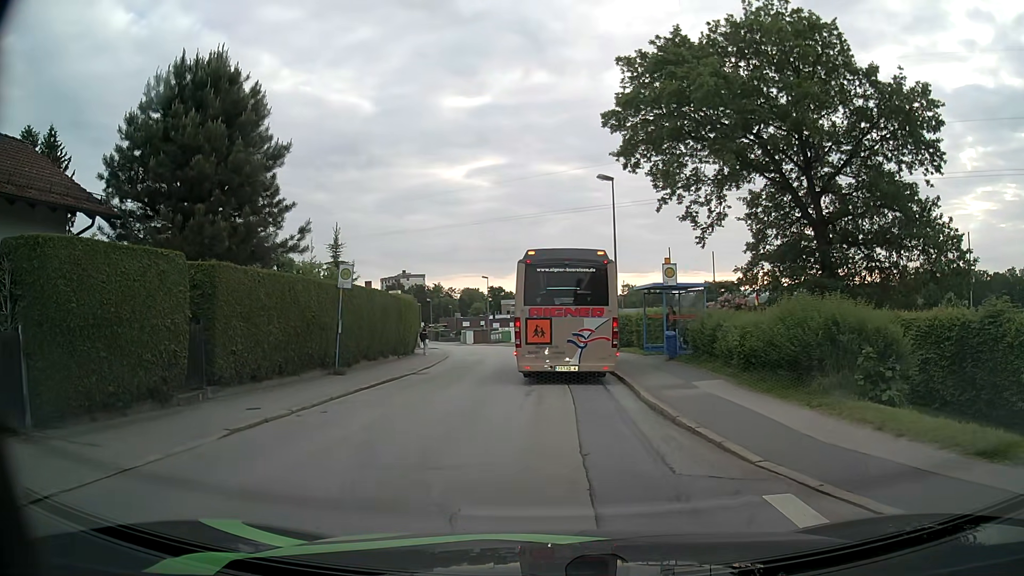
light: Day
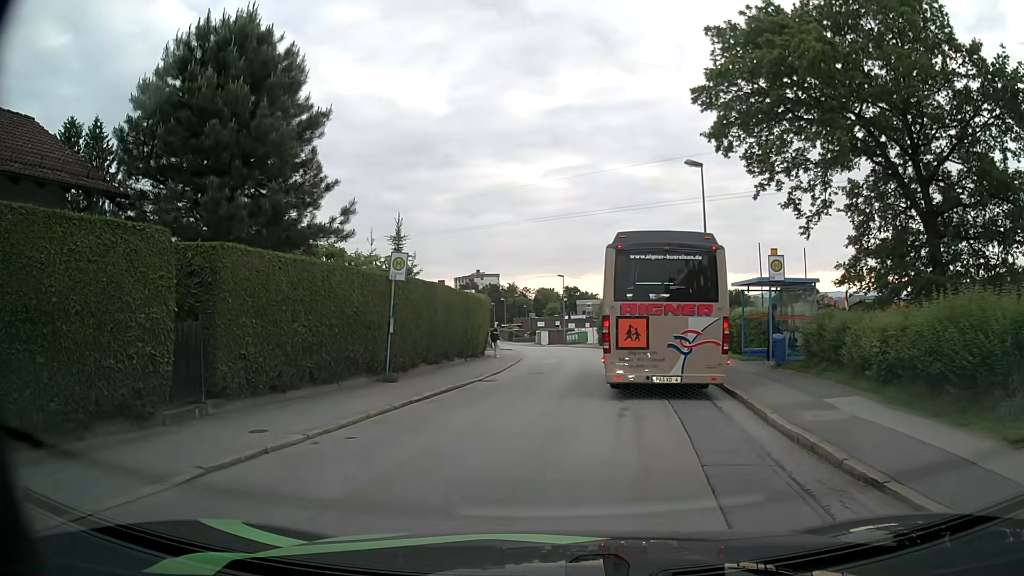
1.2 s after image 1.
(-0.2, +3.1) m; -5°
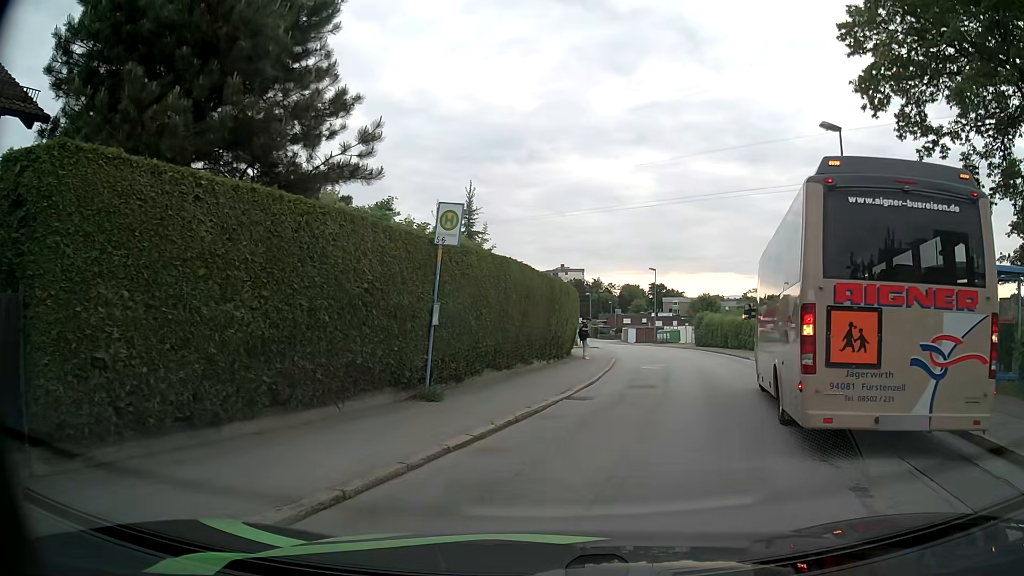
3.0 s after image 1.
(-0.6, +5.8) m; -9°
(+1, +10) (+4, +20) (+7, +29) (+9, +39) (+10, +49) (+10, +59) (+10, +69) (+9, +79) (+9, +89) (+8, +99) m
